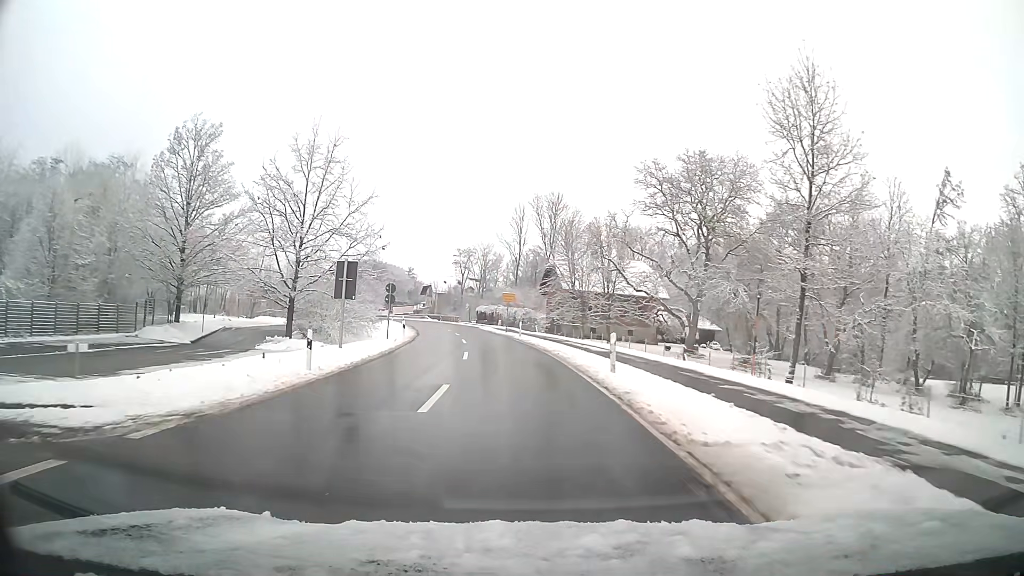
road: tertiary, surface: asphalt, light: Day
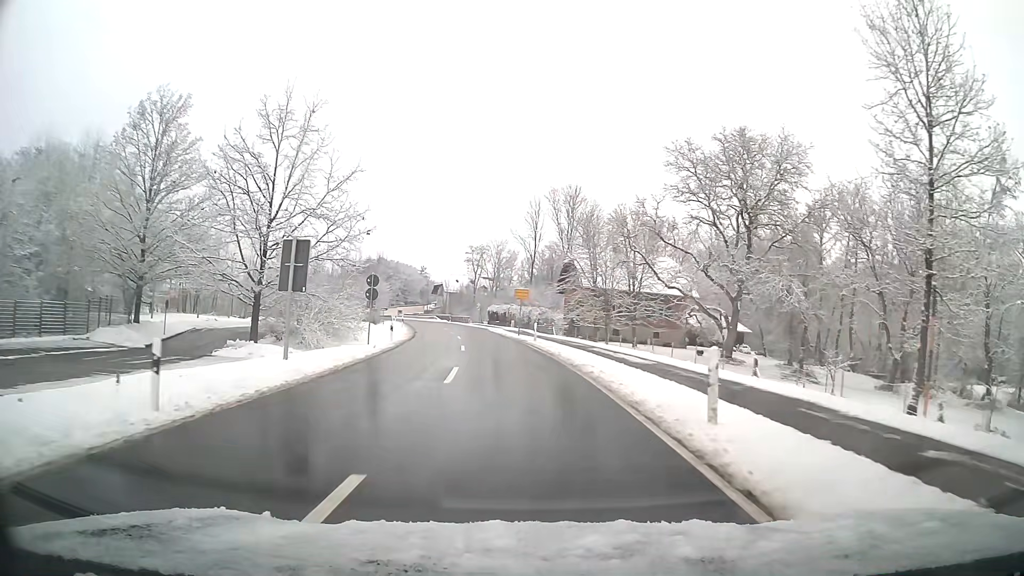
(-0.1, +7.9) m; -1°
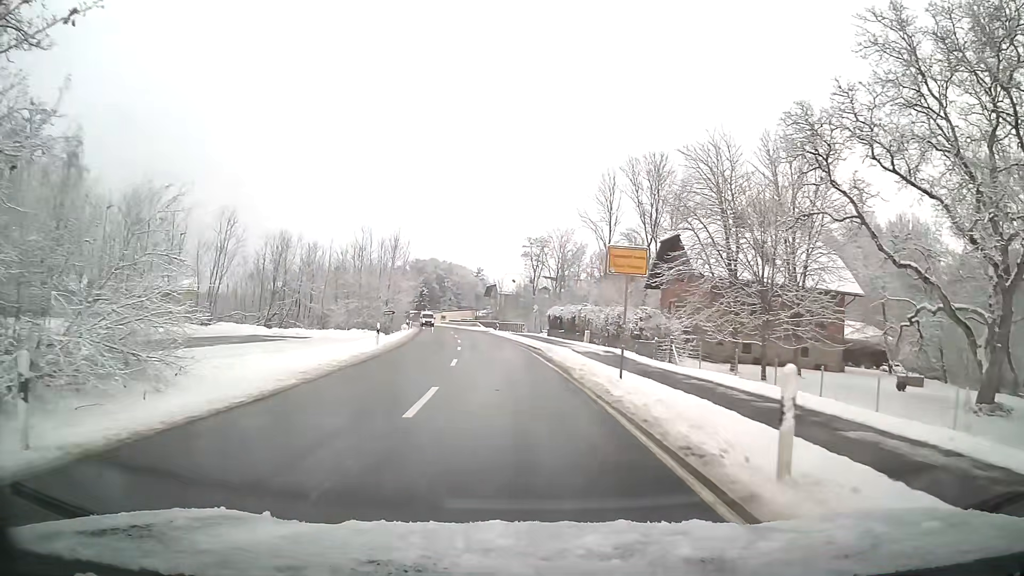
(-1.3, +28.5) m; -5°
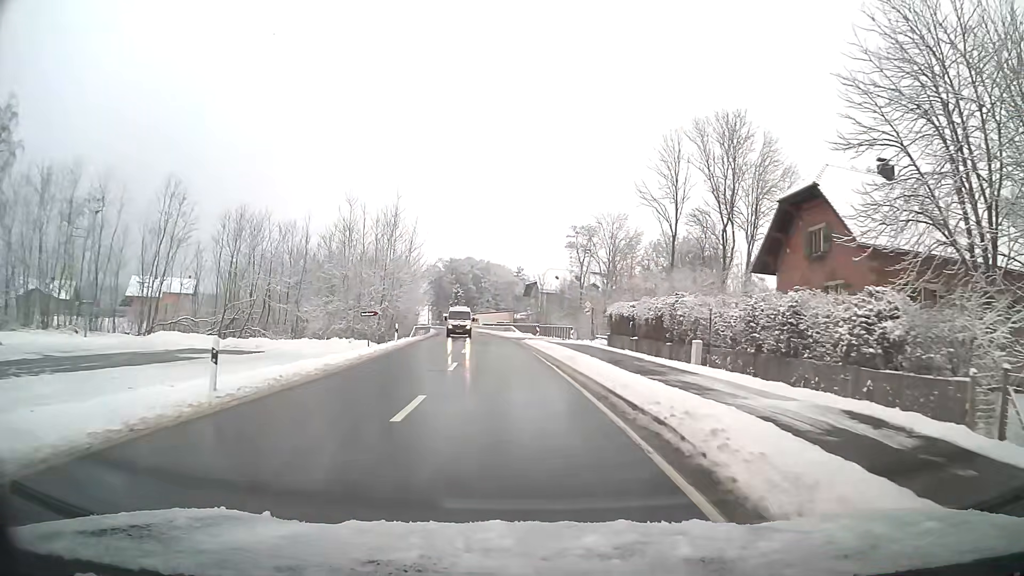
(-0.6, +19.6) m; -4°
(0, +10) (-1, +20) (-1, +30) (-2, +40) (-3, +50) (-4, +60) (-5, +70) (-6, +80) (-7, +90) (-9, +99) m
